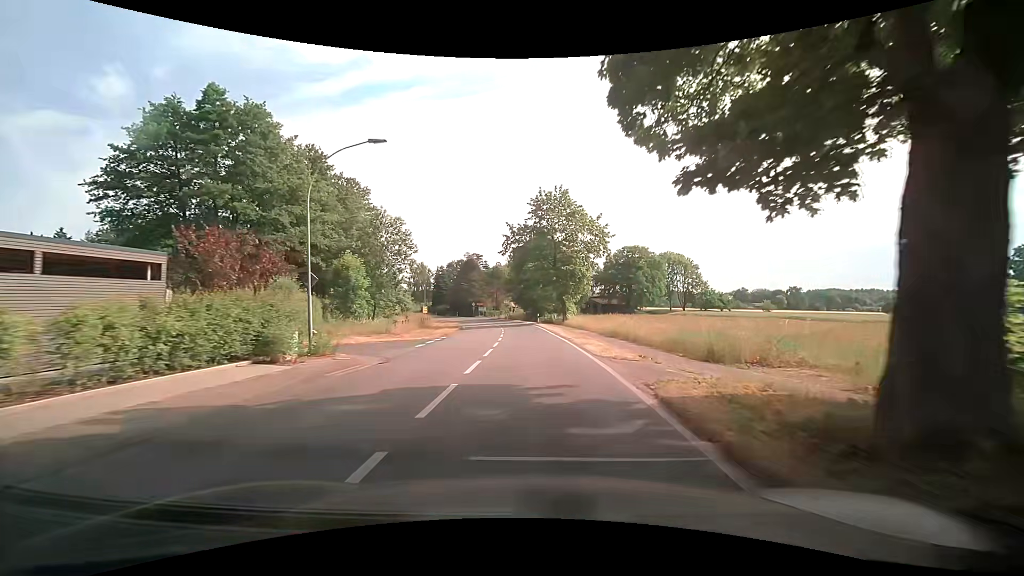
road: secondary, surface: asphalt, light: Day
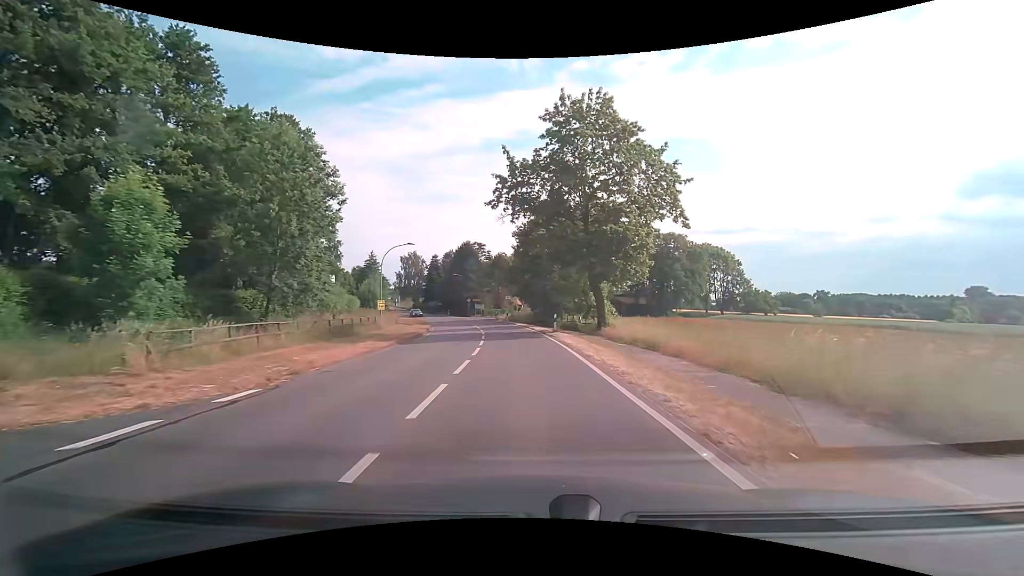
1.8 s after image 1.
(-0.1, +23.1) m; -1°
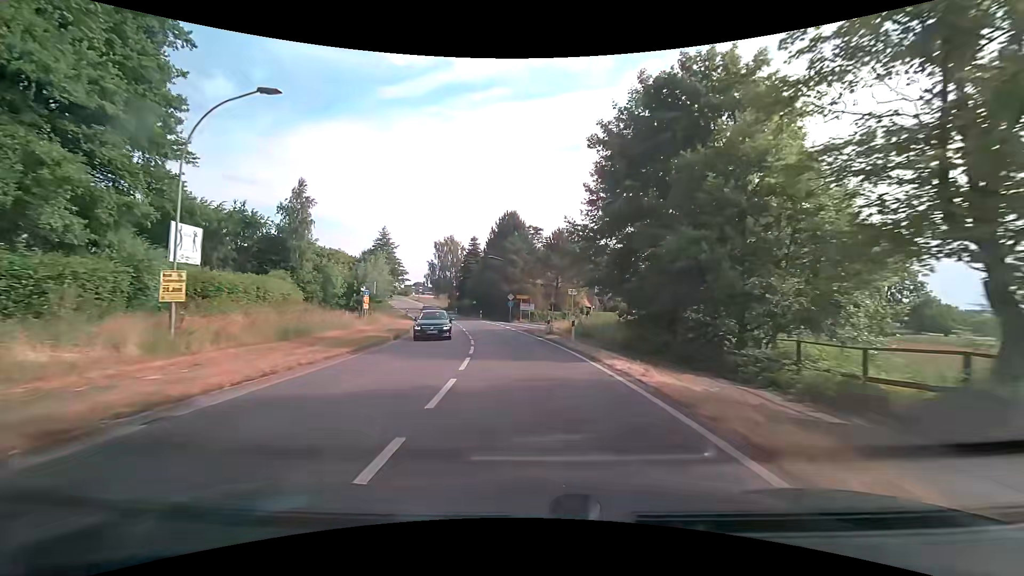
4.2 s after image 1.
(-1.5, +31.9) m; -7°
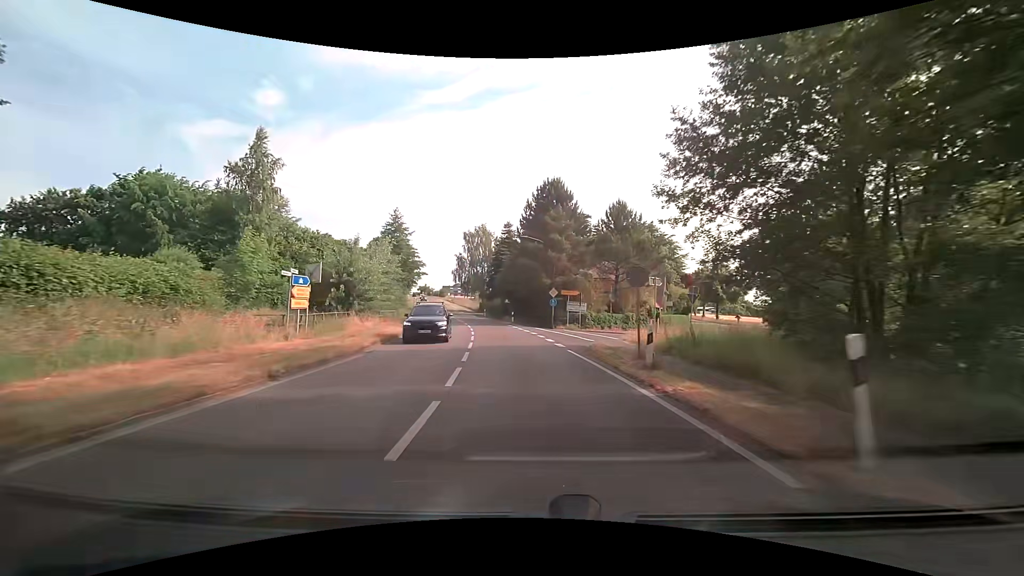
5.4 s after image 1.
(-0.7, +16.3) m; -4°
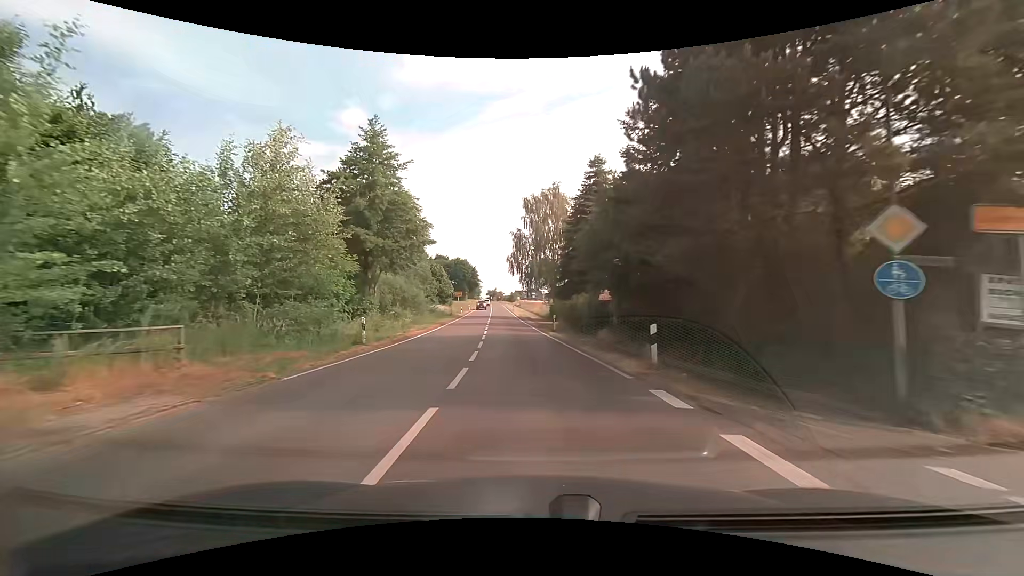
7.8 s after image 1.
(-2.7, +33.1) m; -9°
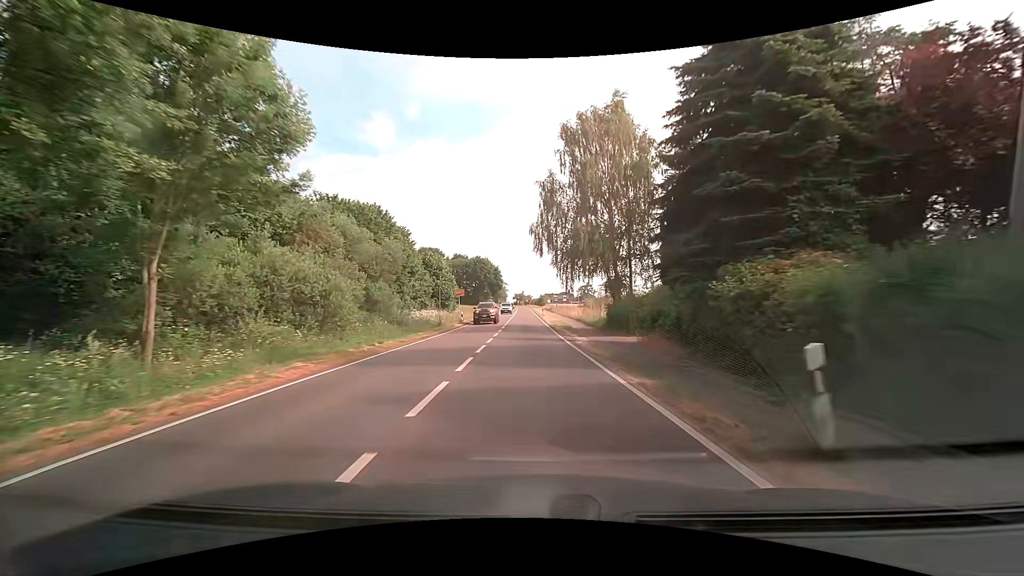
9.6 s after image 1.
(-1.0, +25.2) m; -3°
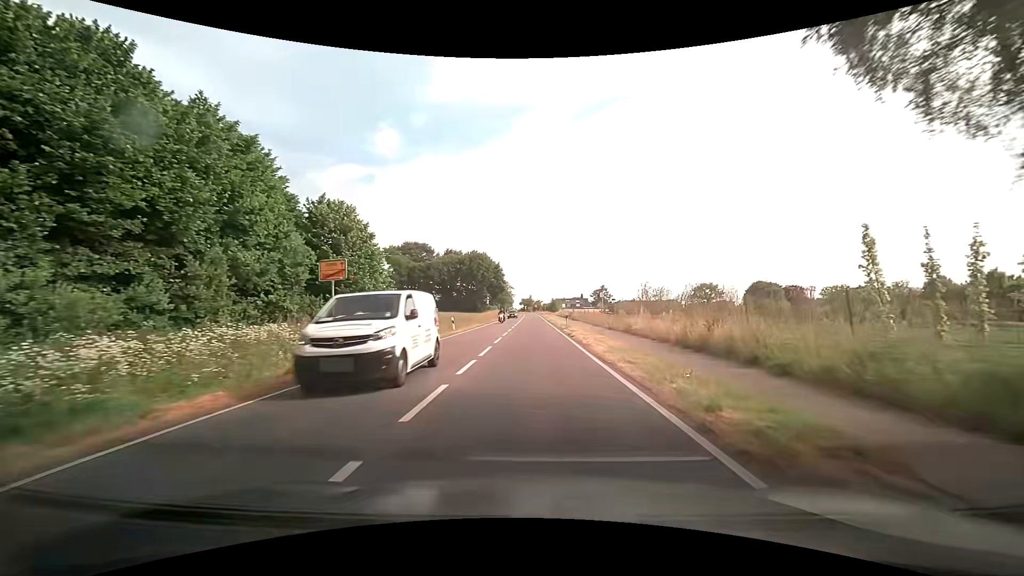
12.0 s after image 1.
(-0.6, +32.3) m; -1°
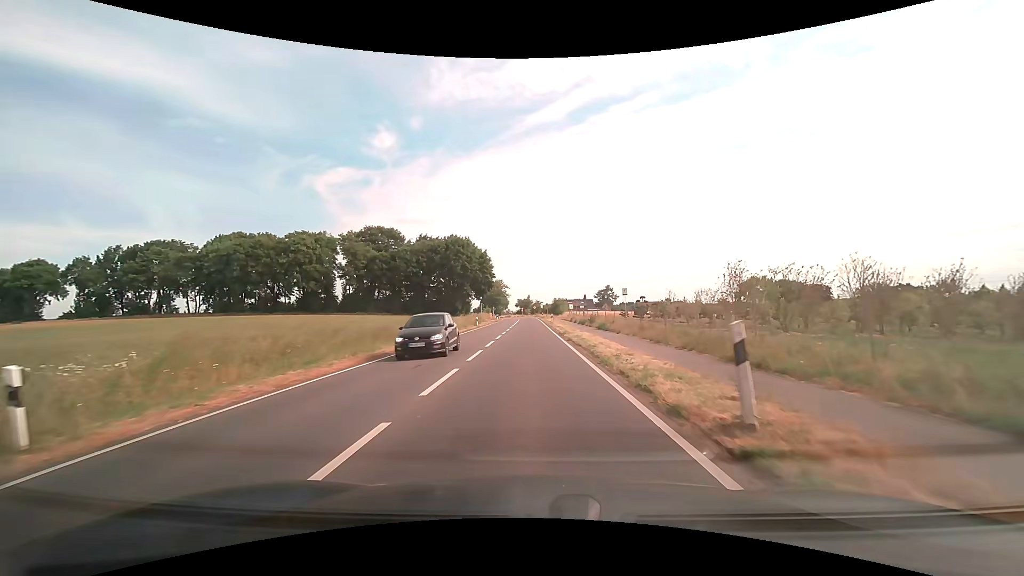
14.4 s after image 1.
(0.0, +30.7) m; 0°
(0, +10) (0, +20) (0, +30) (0, +40) (0, +50) (-1, +60) (-1, +70) (-1, +80) (-1, +90) (-1, +100) m
